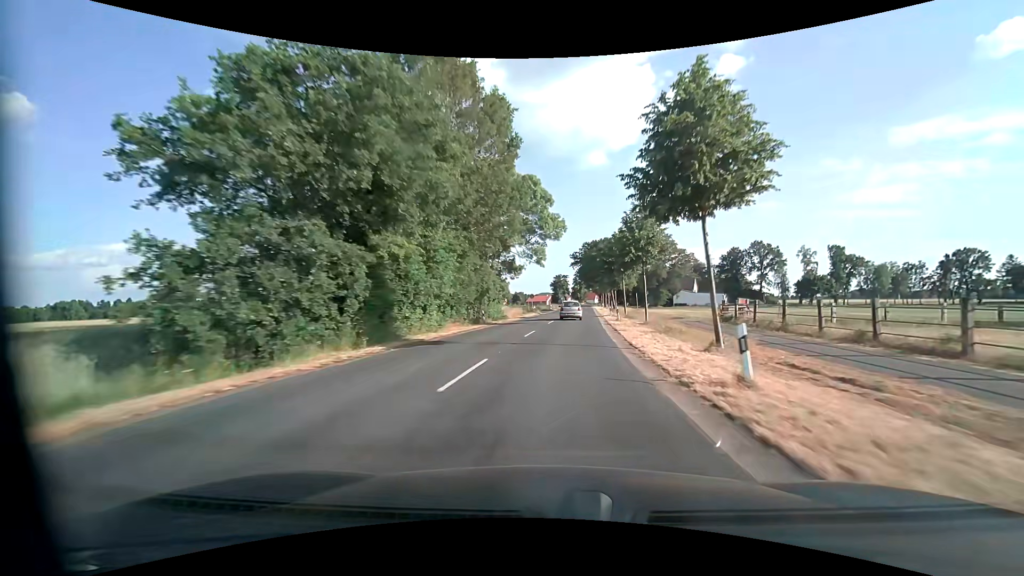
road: secondary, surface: asphalt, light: Day
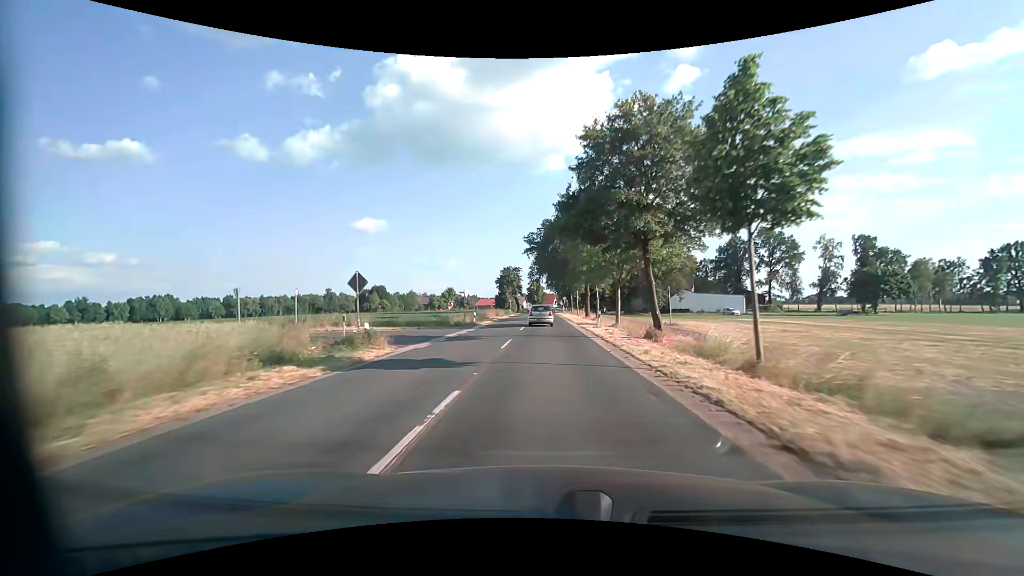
(+3.6, +51.1) m; +6°
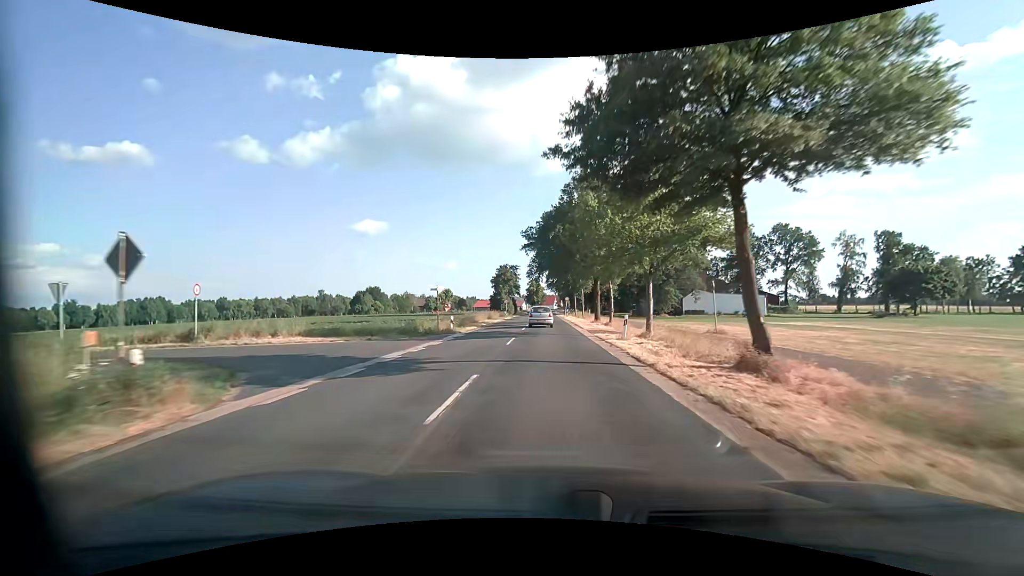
(0.0, +10.0) m; 0°
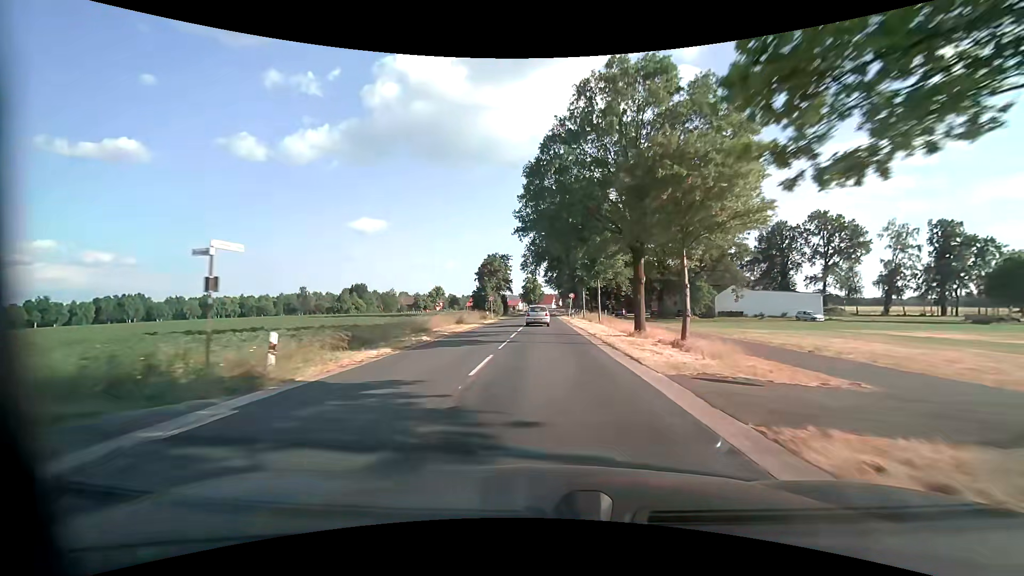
(+0.1, +20.2) m; 0°
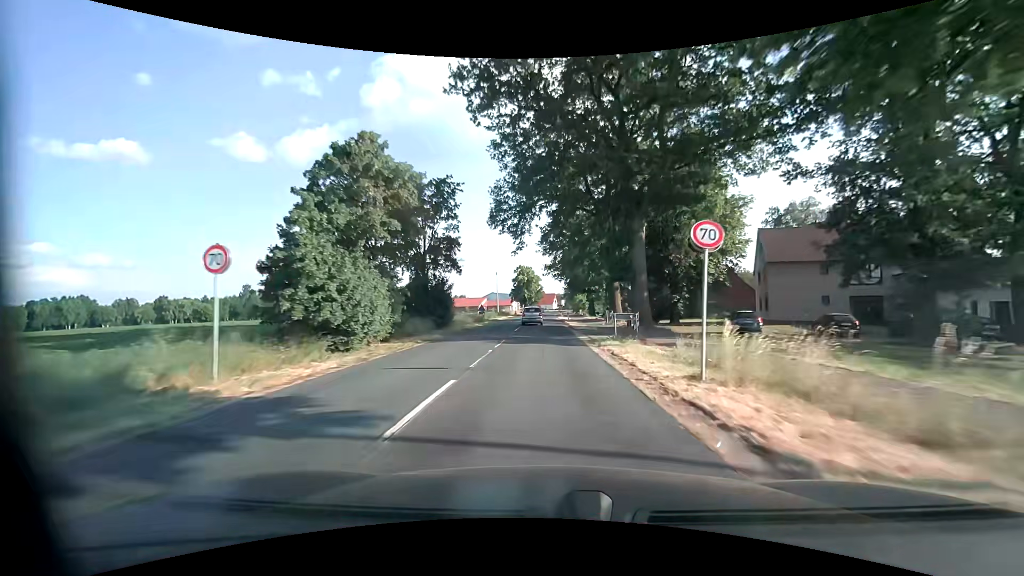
(+0.3, +52.8) m; 0°
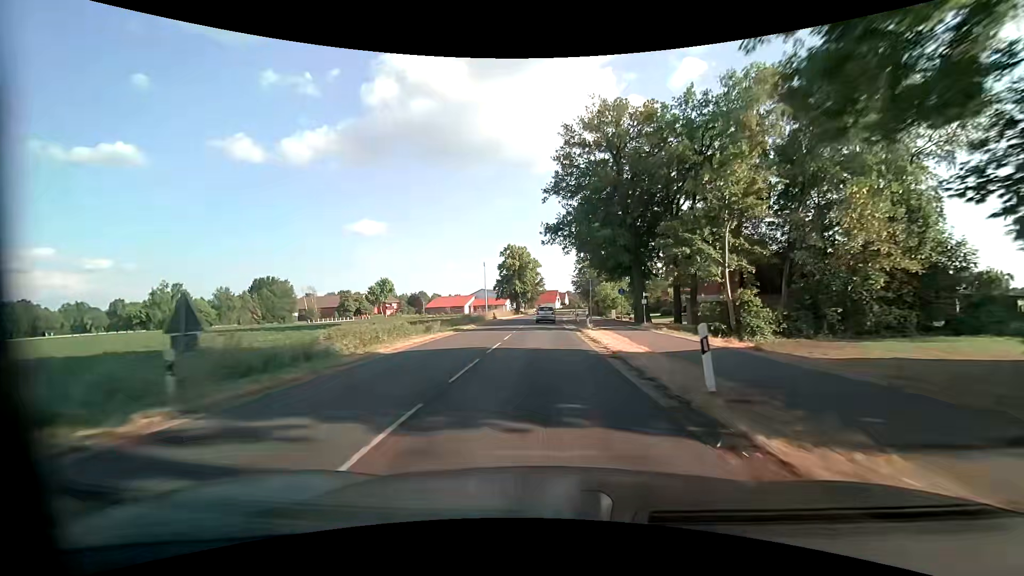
(-0.1, +44.4) m; 0°
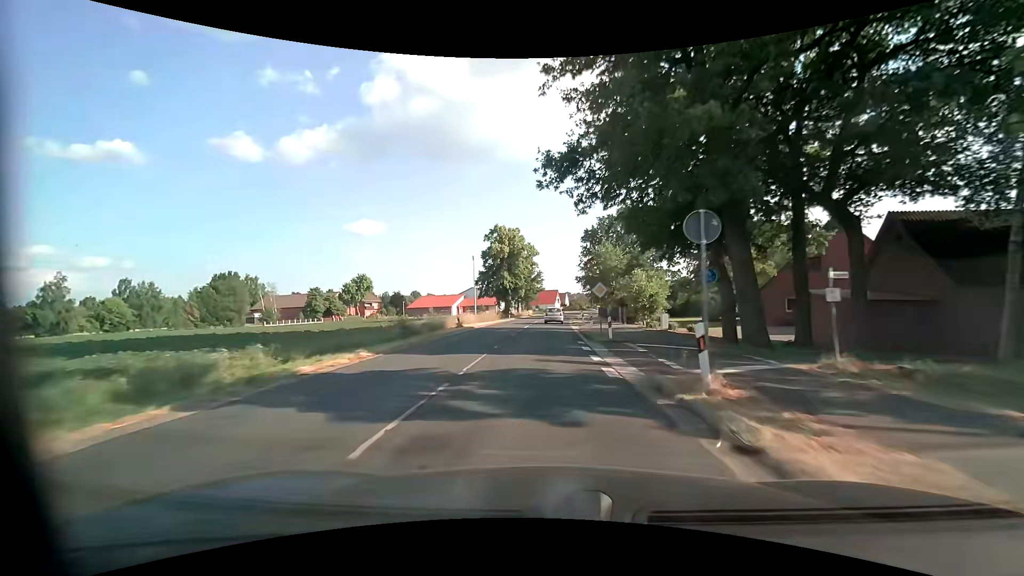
(+0.1, +22.5) m; 0°
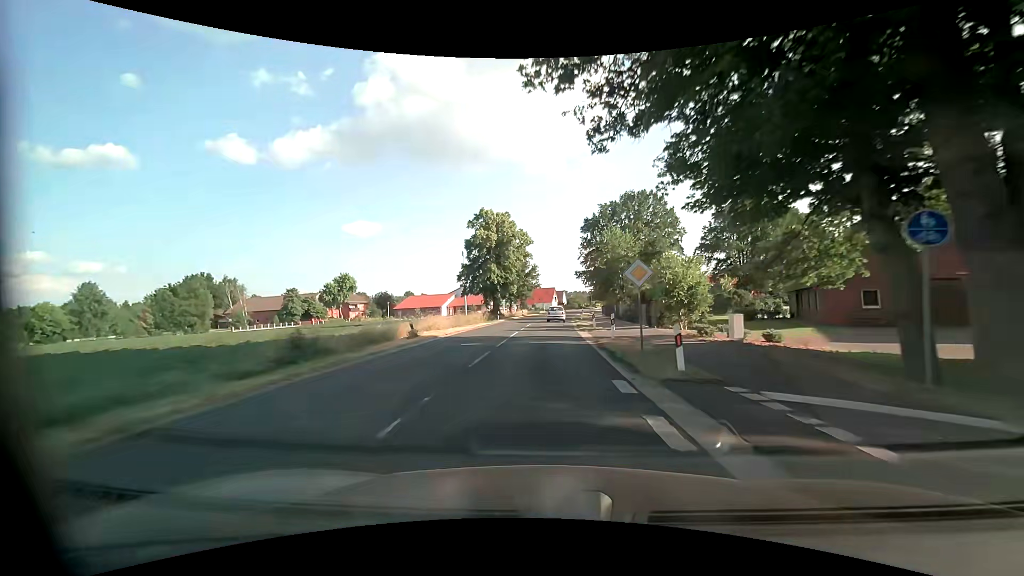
(0.0, +11.3) m; 0°
(0, +10) (0, +20) (0, +30) (+1, +40) (+1, +50) (+2, +60) (+3, +70) (+3, +80) (+4, +90) (+6, +100) m
